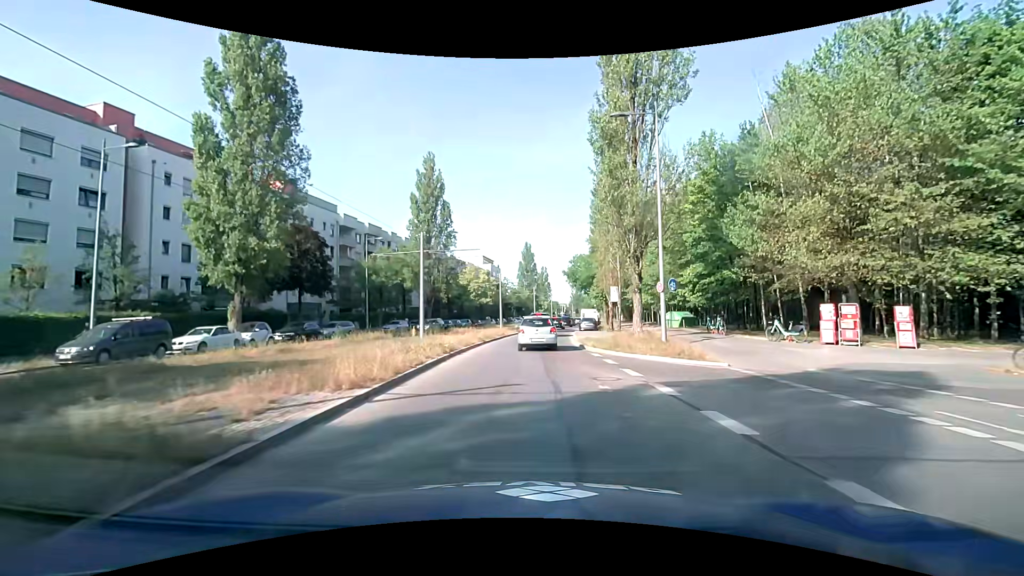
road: secondary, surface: asphalt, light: Day
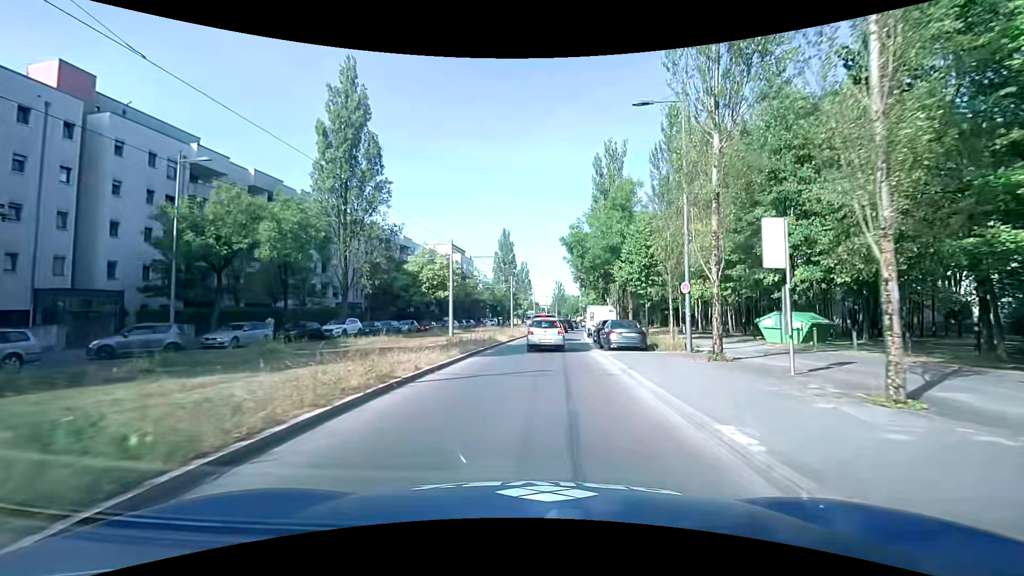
(+0.3, +26.6) m; +2°
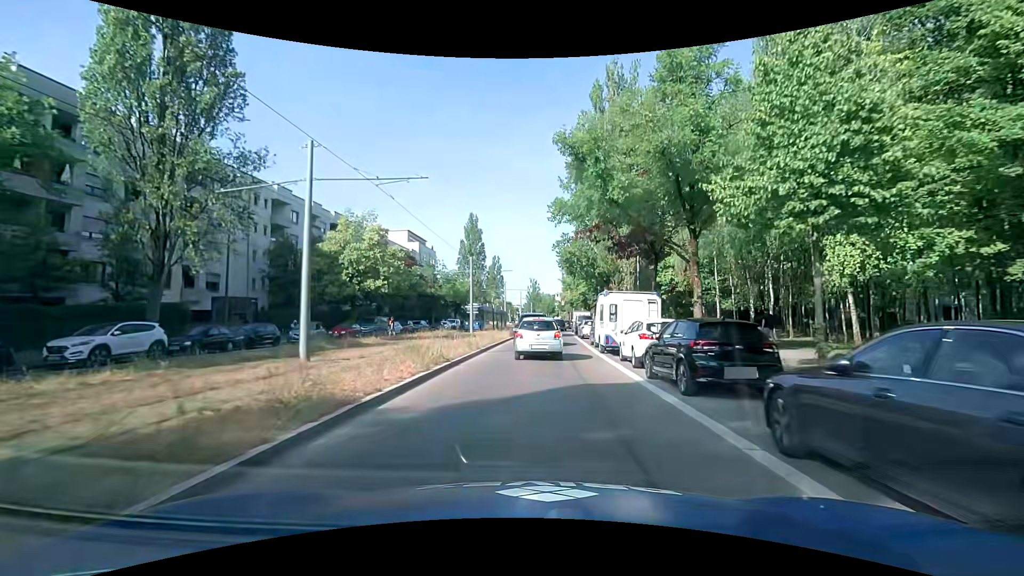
(+0.6, +19.8) m; +3°
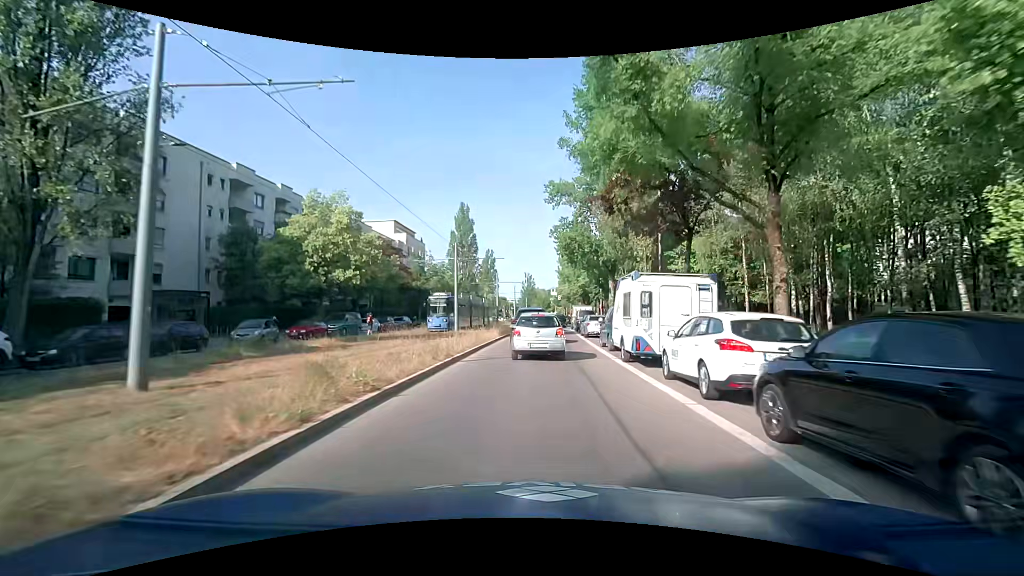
(+0.1, +6.2) m; 0°
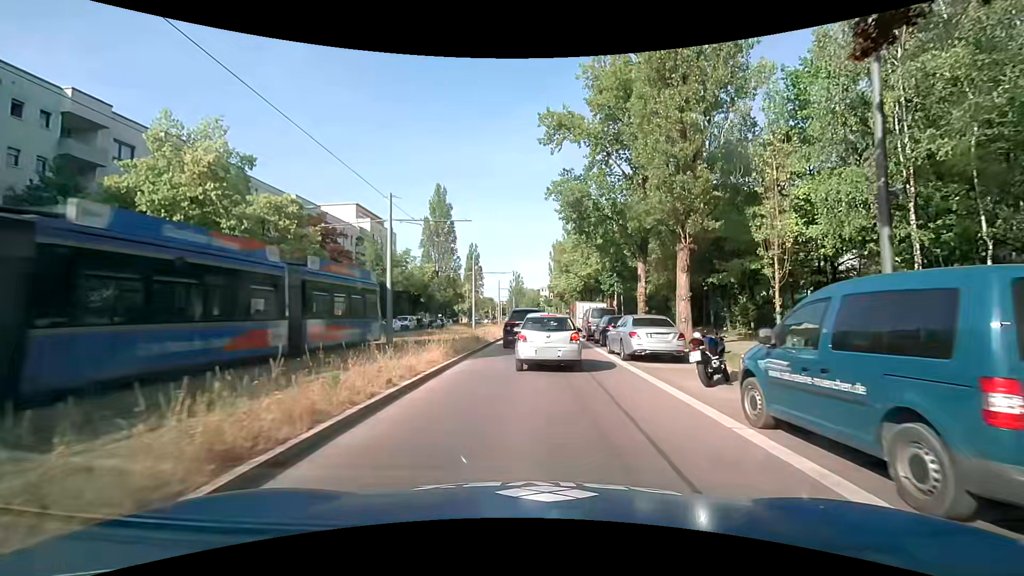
(+0.3, +15.6) m; +3°
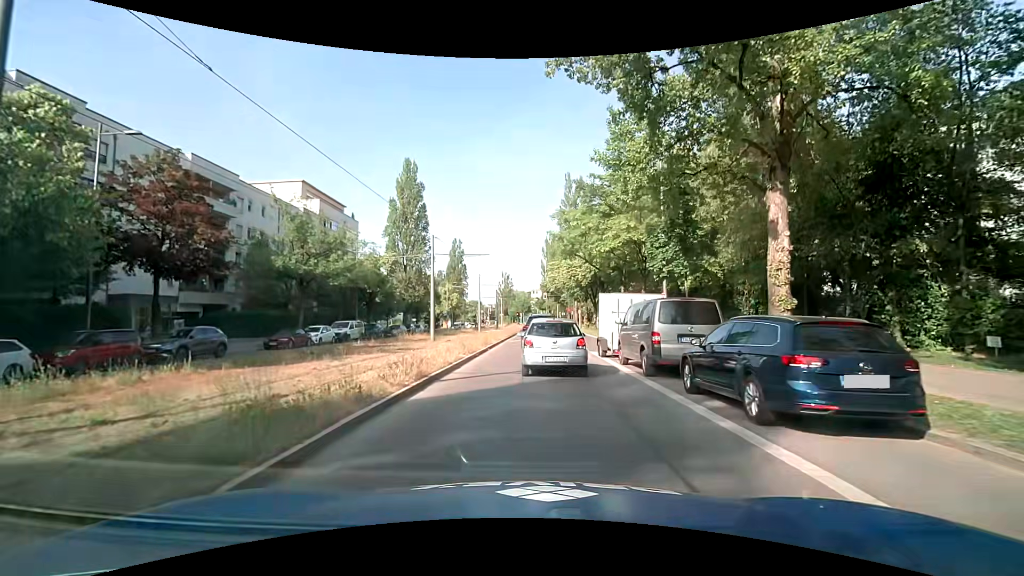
(-0.2, +16.8) m; 0°
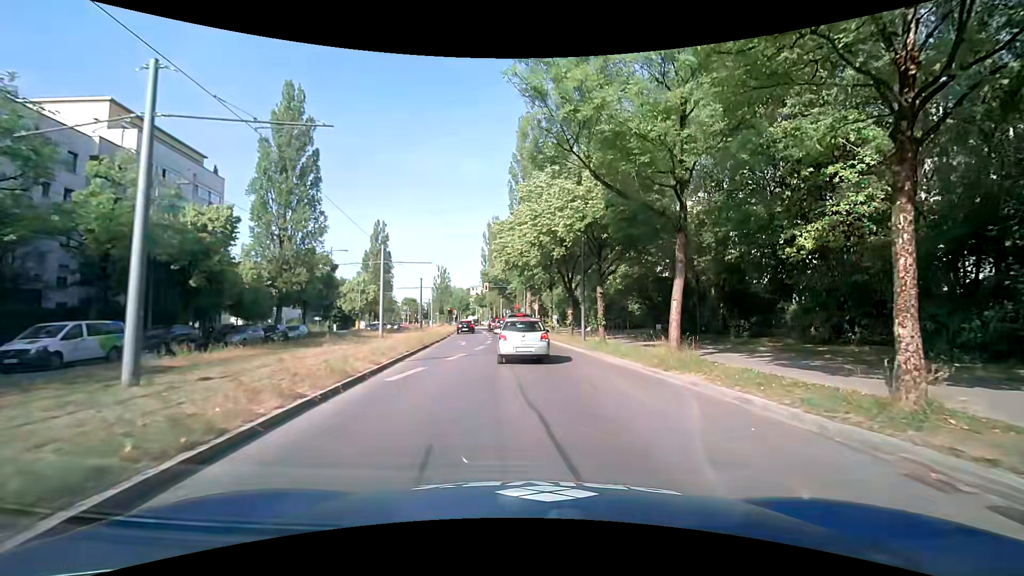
(+0.3, +22.0) m; +7°
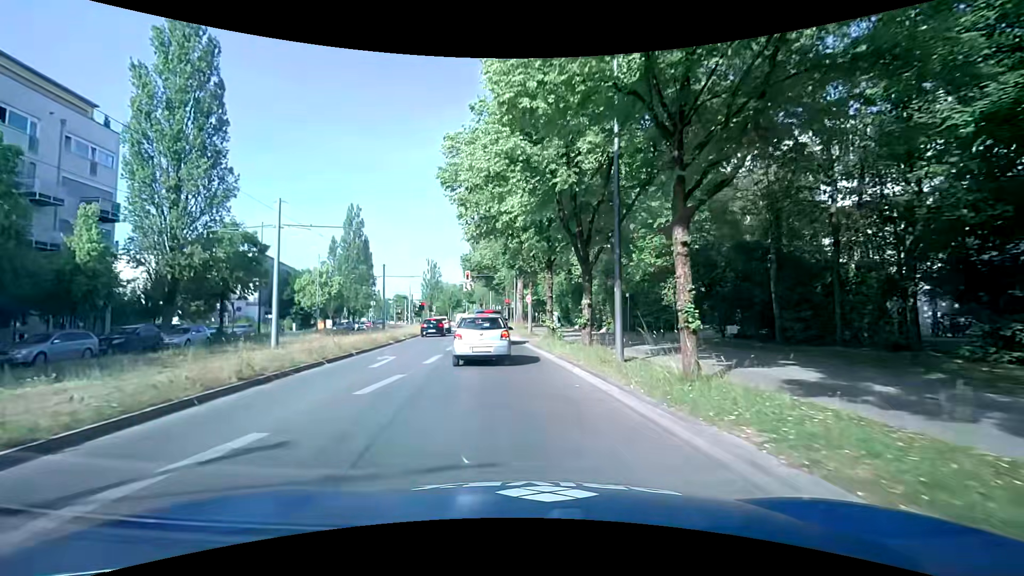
(+0.4, +14.3) m; 0°
